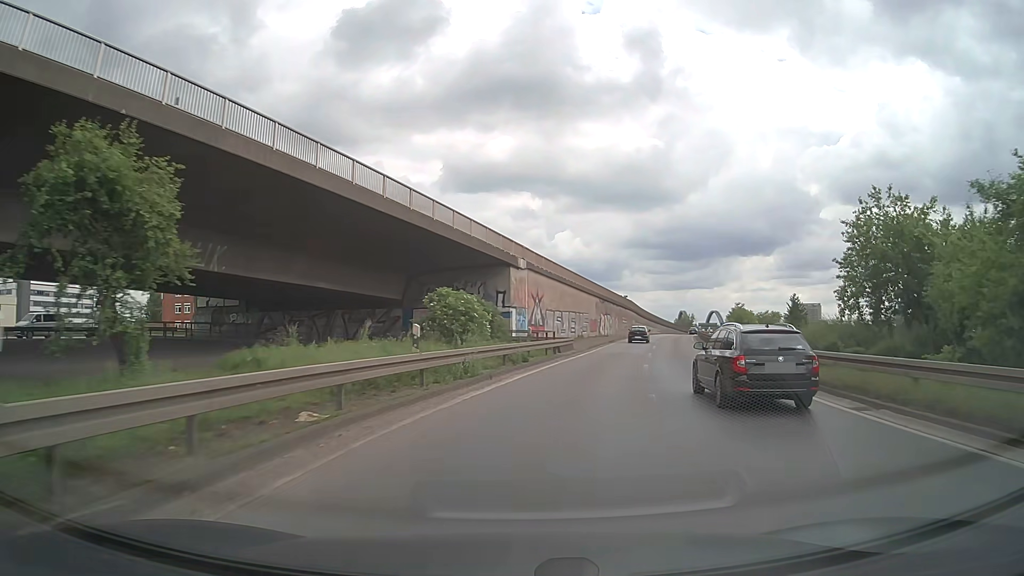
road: motorway_link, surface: asphalt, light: Day
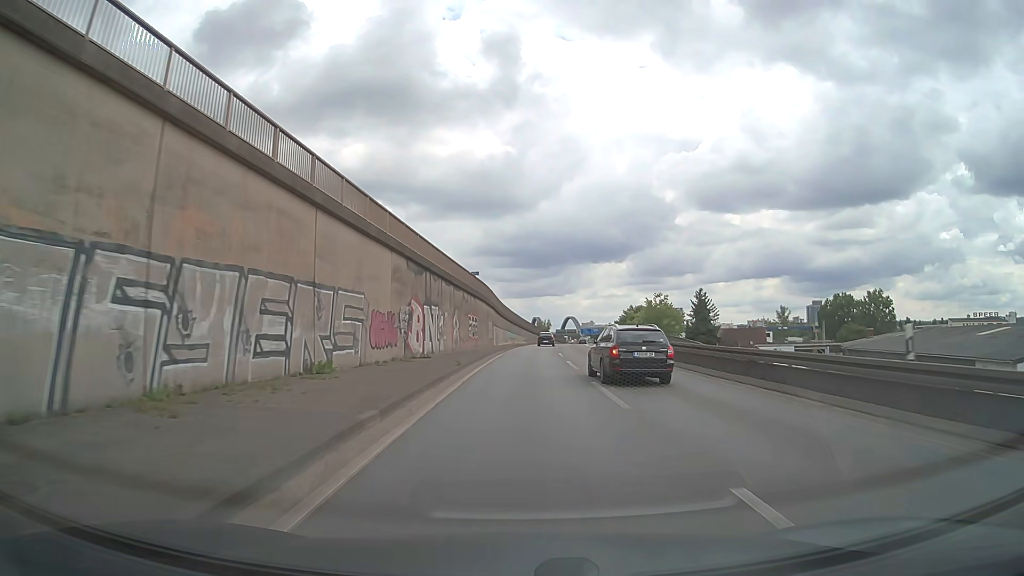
(+7.2, +44.6) m; +13°
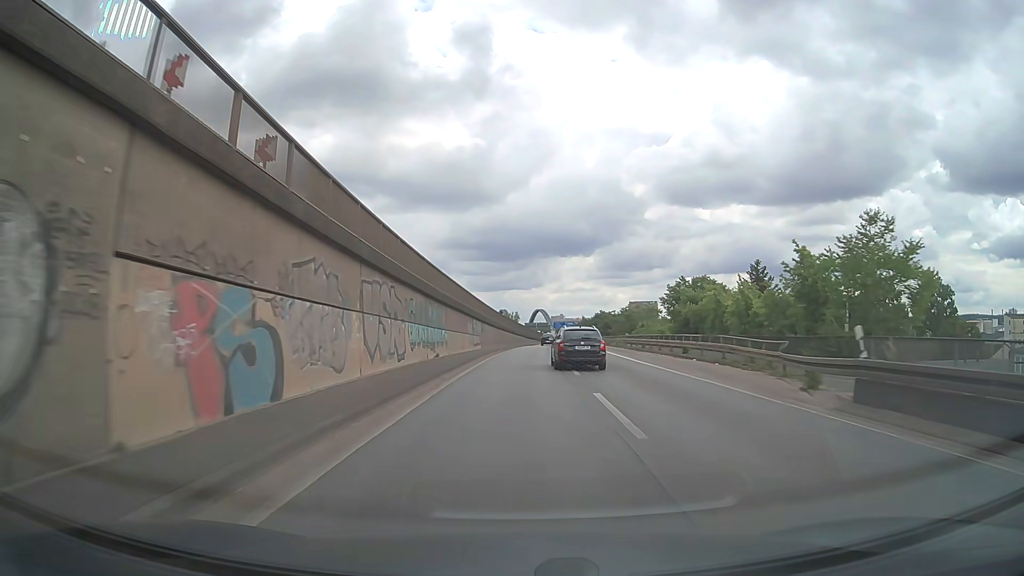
(+1.2, +51.7) m; +3°
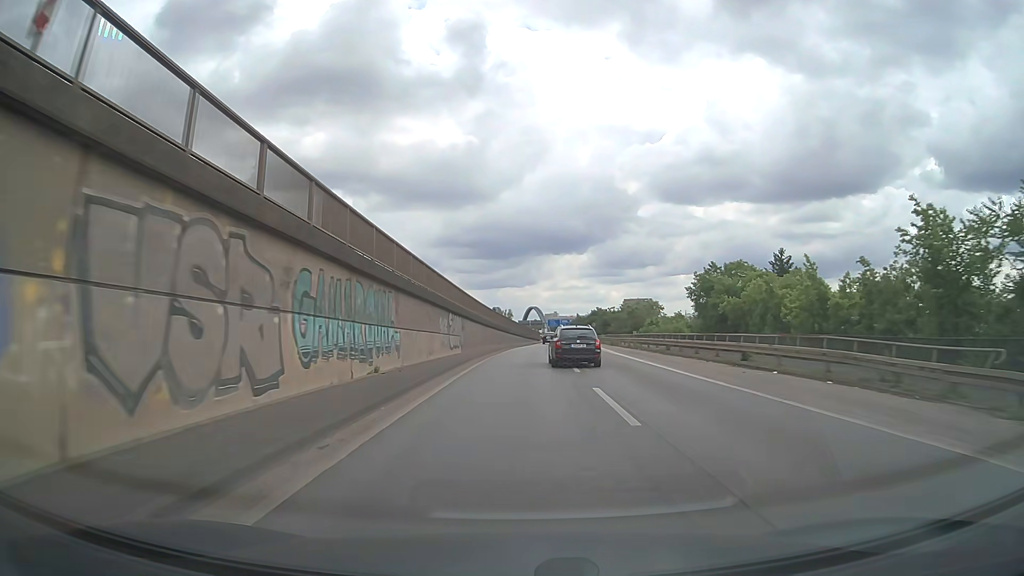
(0.0, +11.2) m; 0°
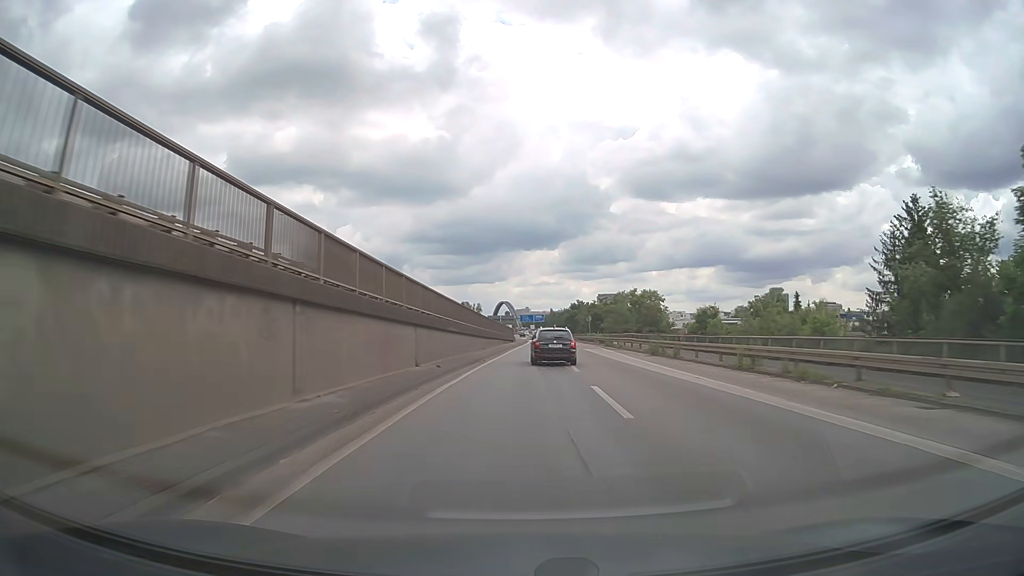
(+0.7, +35.4) m; +3°
(0, +10) (0, +20) (0, +30) (+1, +40) (+1, +50) (+2, +60) (+2, +70) (+2, +80) (+3, +90) (+3, +100) m
